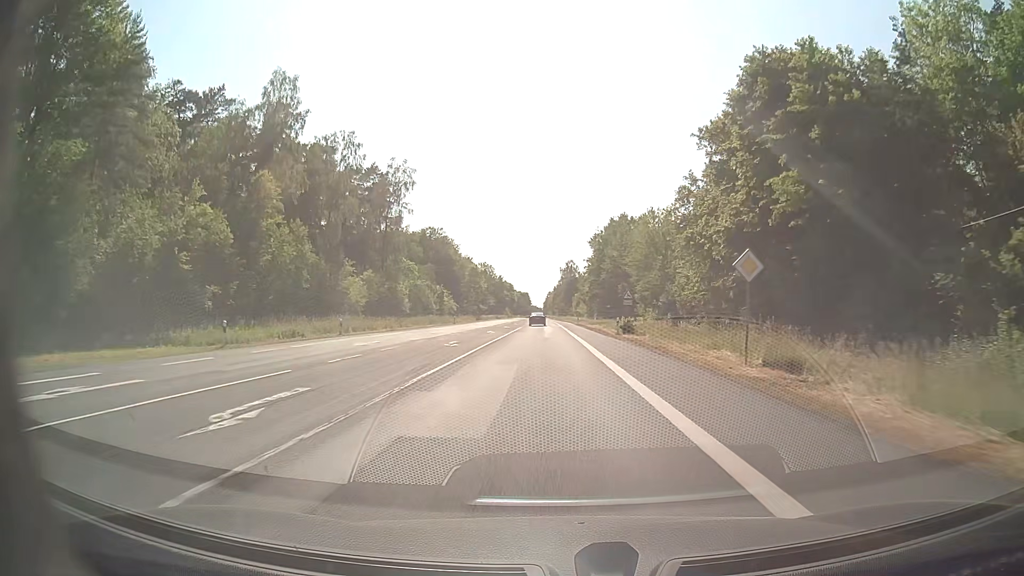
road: secondary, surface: asphalt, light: Day
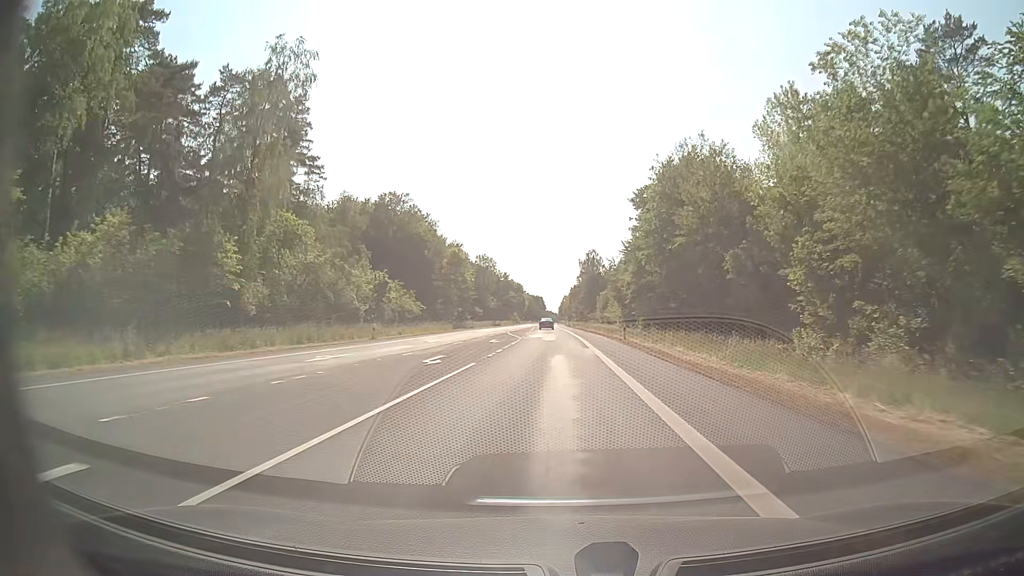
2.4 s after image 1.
(-0.6, +46.6) m; -1°
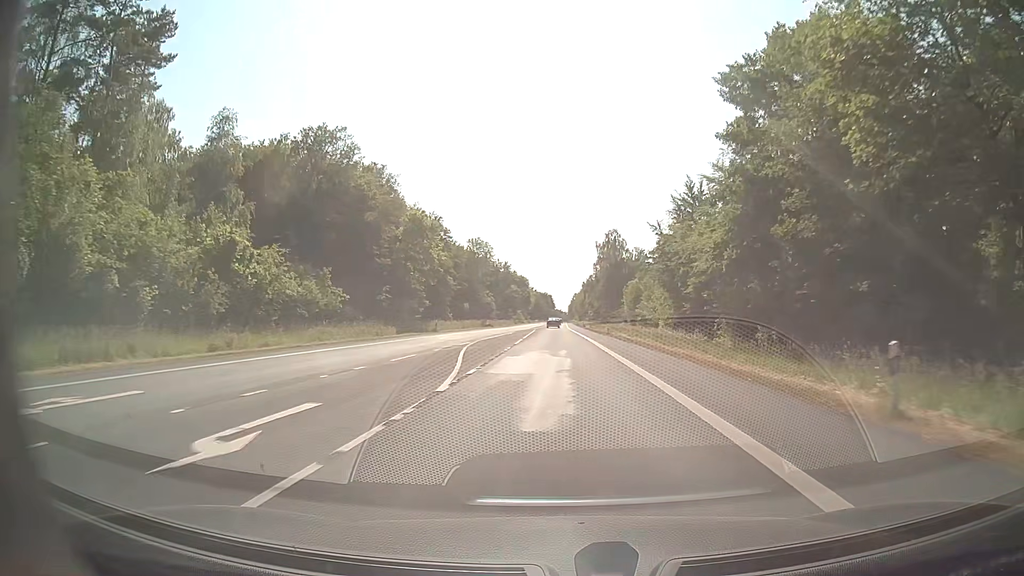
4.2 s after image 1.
(-0.3, +35.0) m; -1°
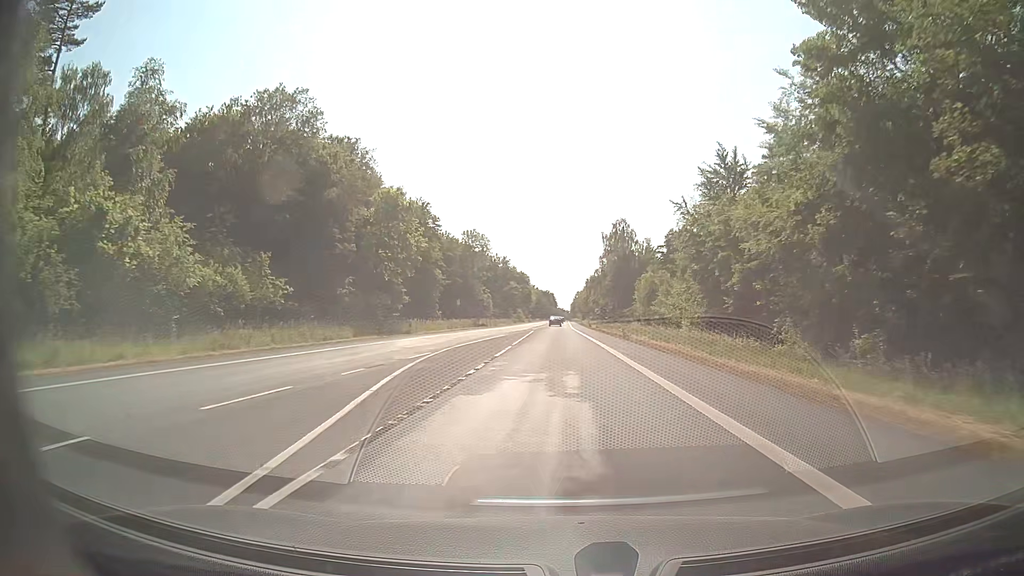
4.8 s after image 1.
(0.0, +11.7) m; 0°
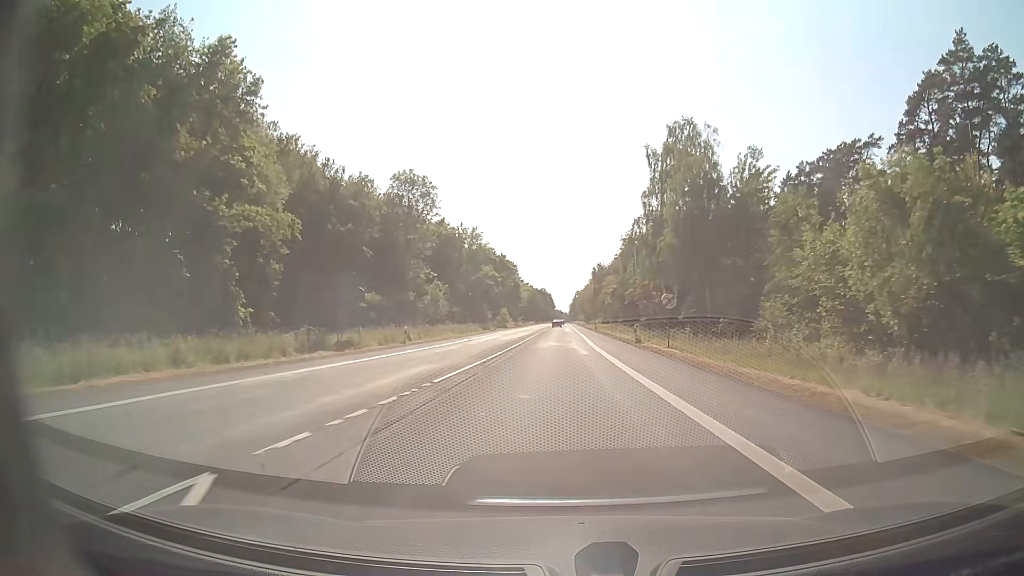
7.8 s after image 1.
(-0.2, +58.7) m; 0°
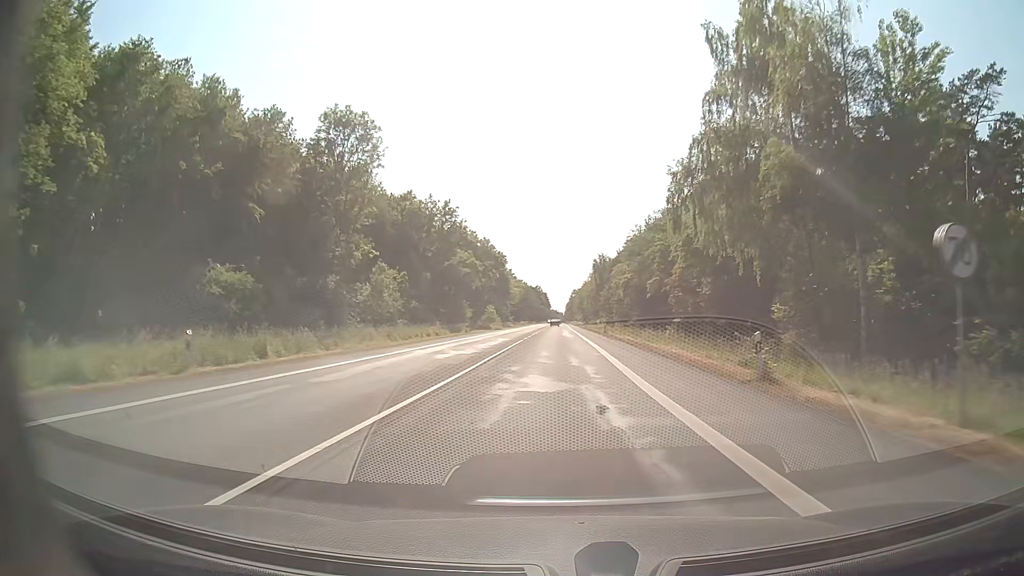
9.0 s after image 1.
(+0.1, +24.6) m; 0°
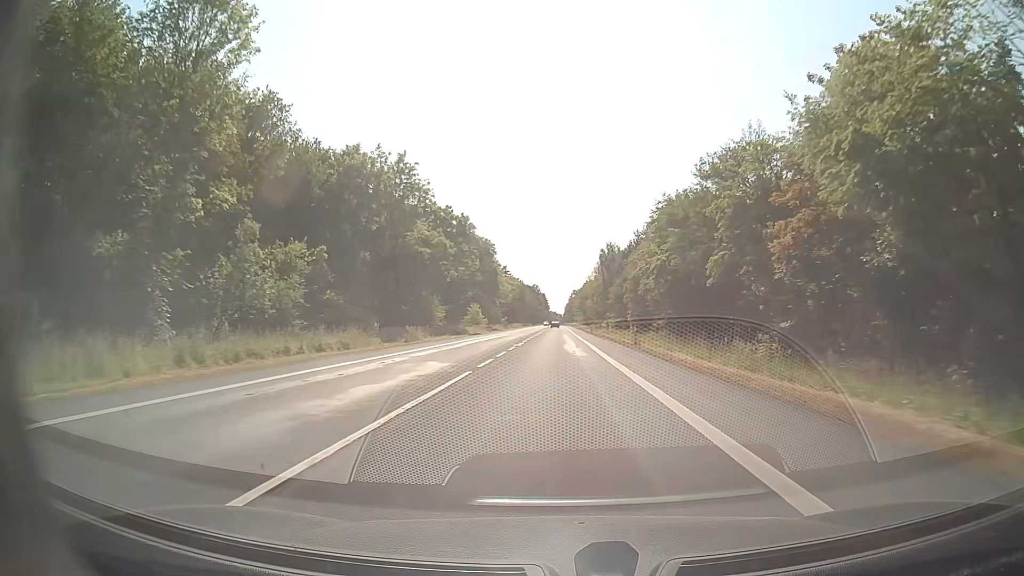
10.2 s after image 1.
(0.0, +25.8) m; 0°
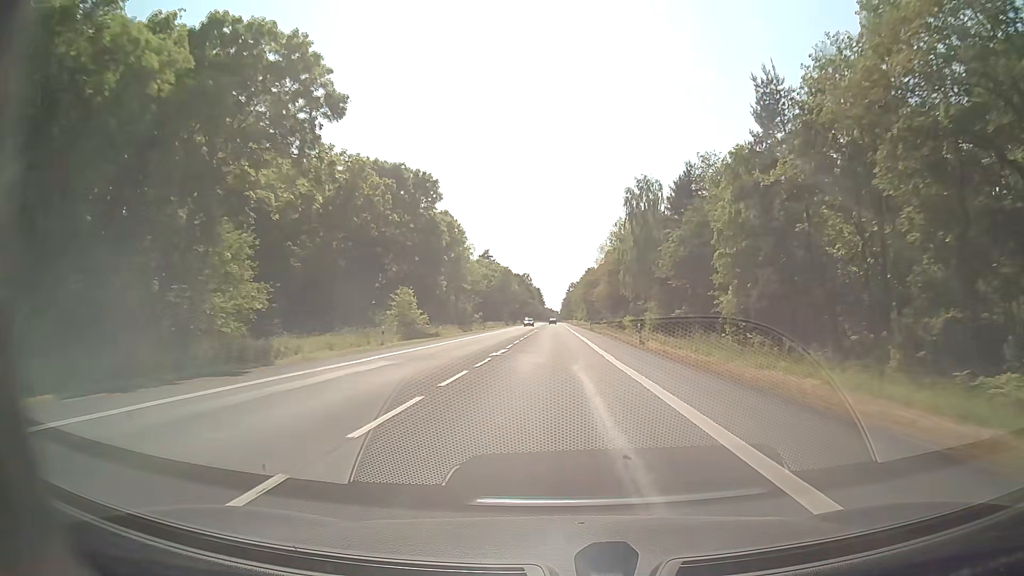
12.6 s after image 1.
(+0.2, +54.7) m; +1°
(0, +10) (0, +20) (0, +30) (0, +40) (0, +50) (0, +60) (-1, +70) (-1, +80) (-1, +90) (-1, +100) m
